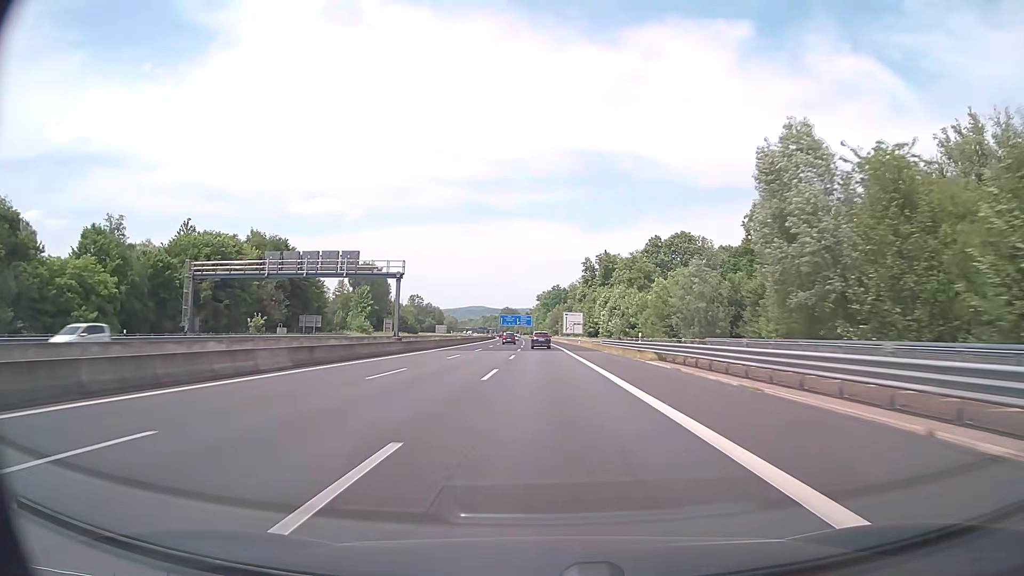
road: motorway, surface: asphalt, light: Day
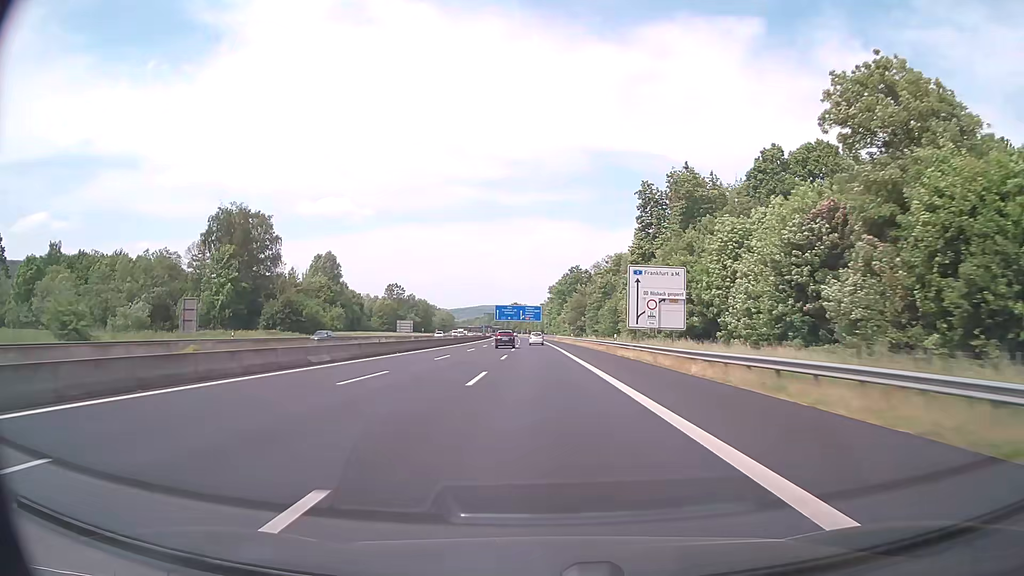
(-0.7, +92.1) m; -1°
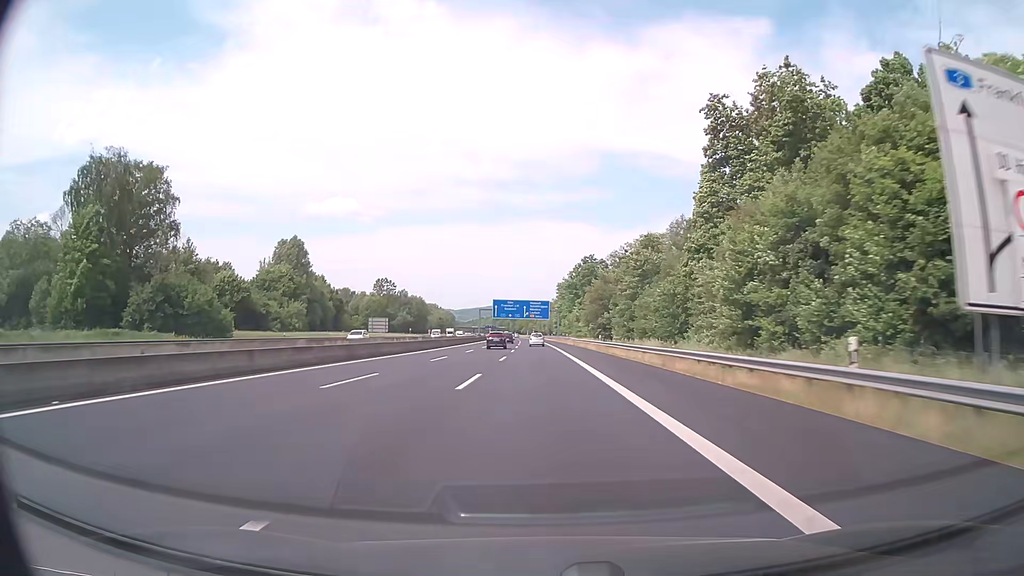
(-0.2, +37.1) m; -1°
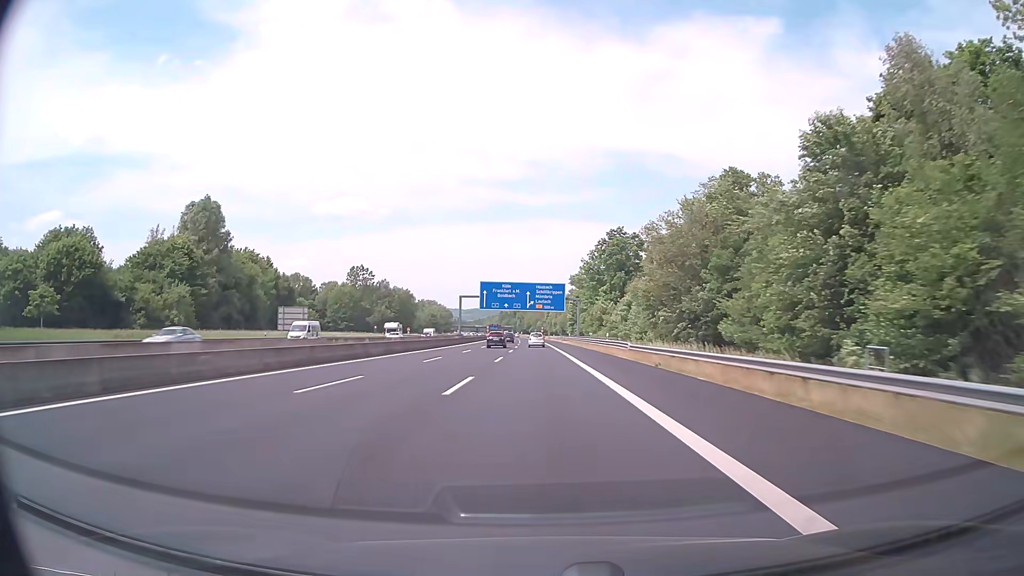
(-0.4, +55.7) m; -1°
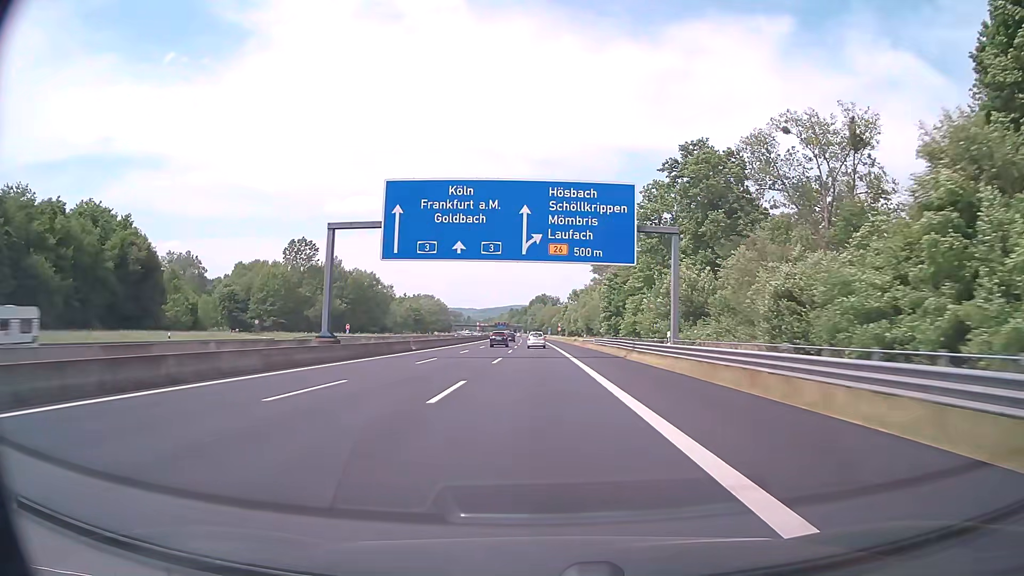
(-0.6, +73.8) m; -1°
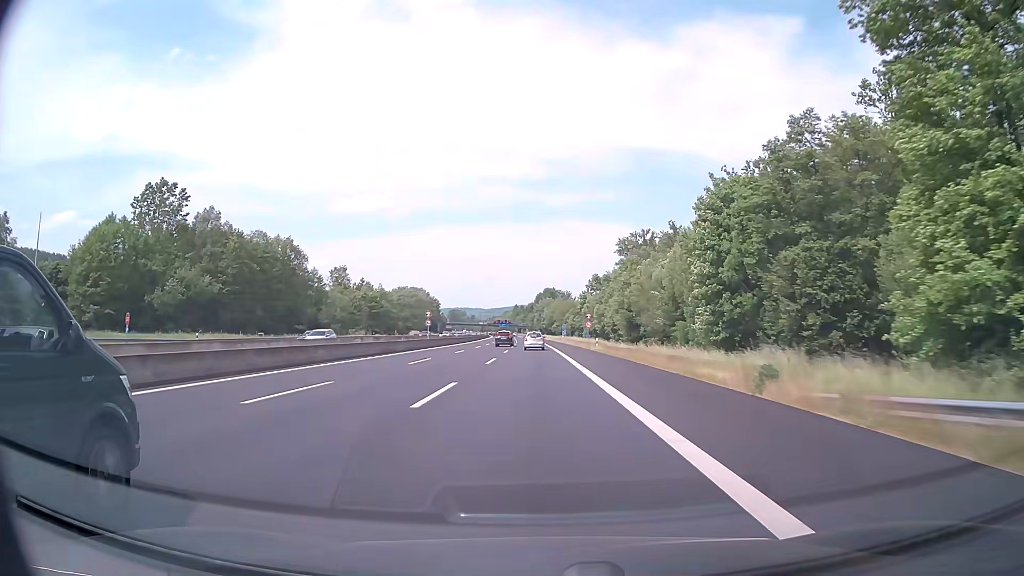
(-0.5, +72.8) m; -1°
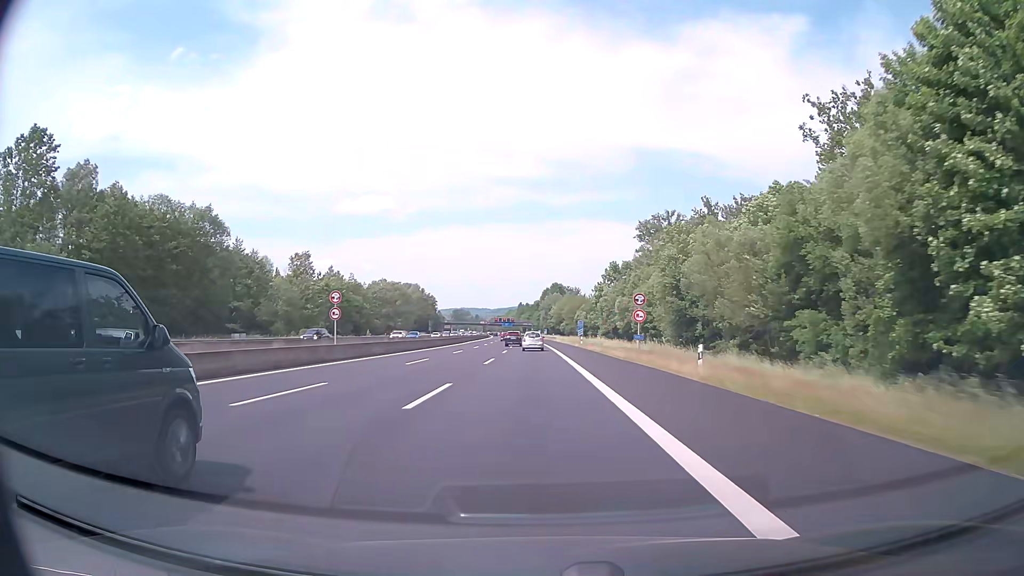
(-0.2, +36.2) m; -1°
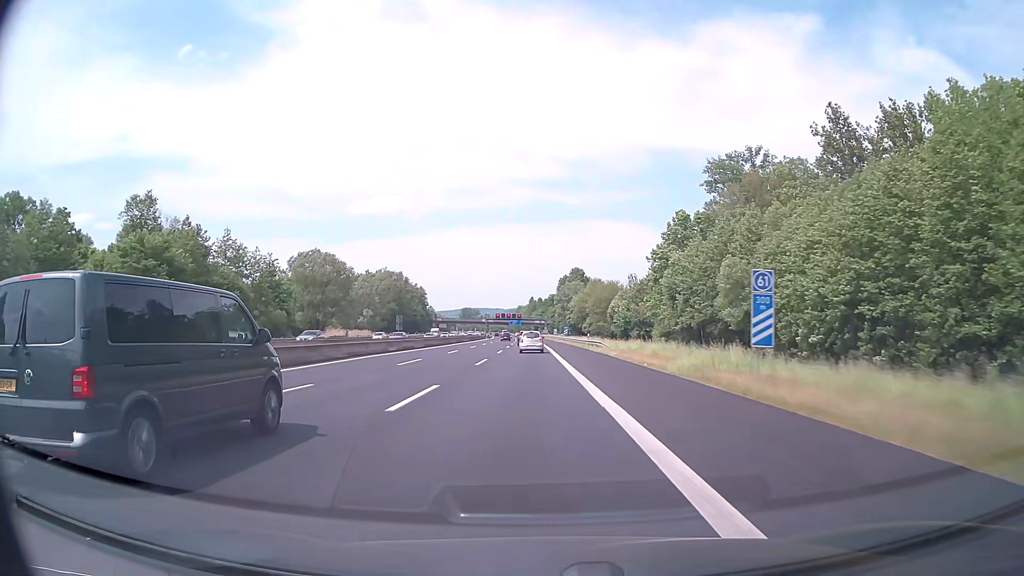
(-0.8, +72.5) m; -1°
(0, +10) (0, +20) (0, +30) (0, +40) (0, +50) (-1, +60) (-1, +70) (-1, +80) (-1, +90) (-2, +100) m
